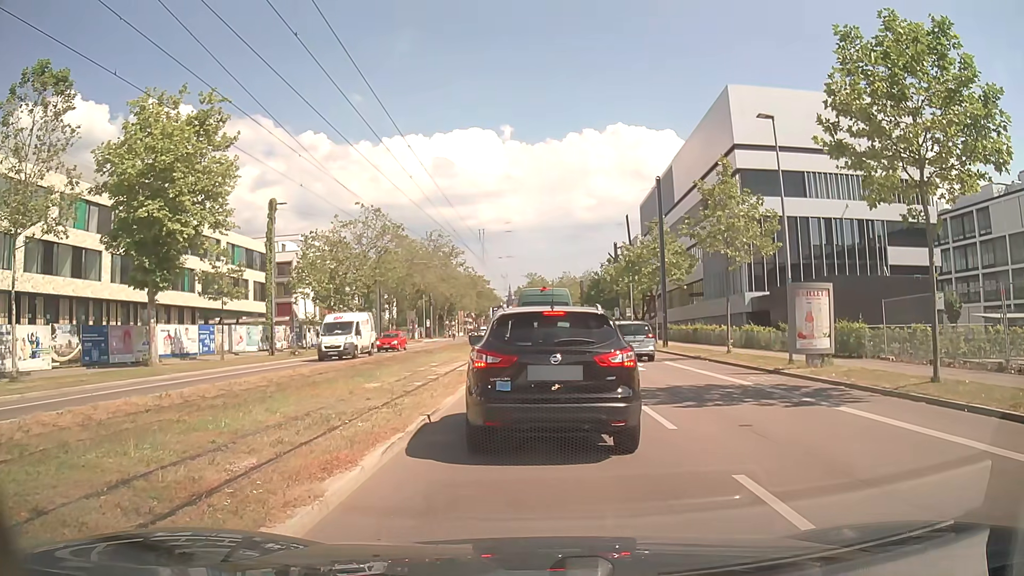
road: secondary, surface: asphalt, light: Day
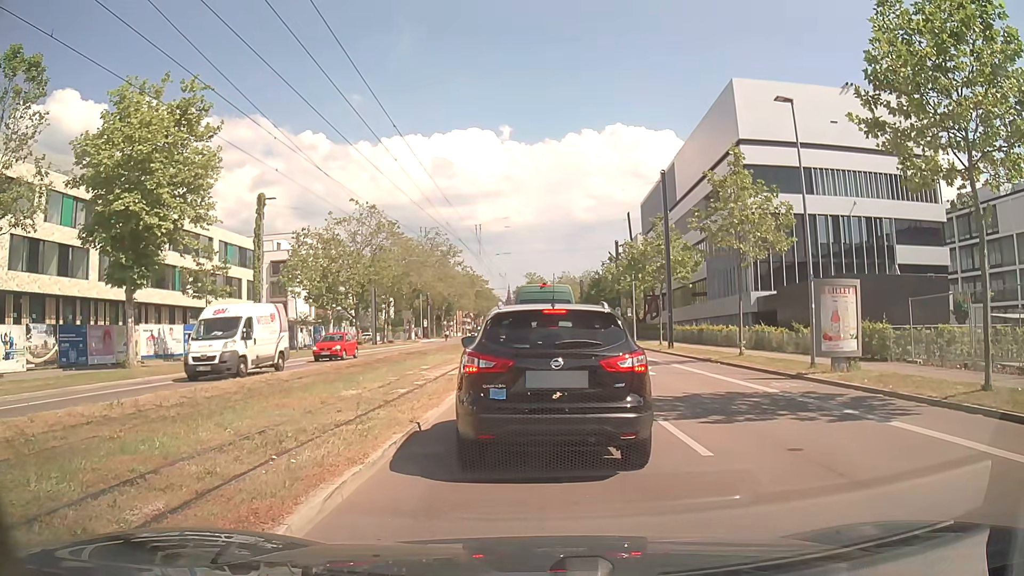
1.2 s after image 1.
(0.0, +1.8) m; 0°
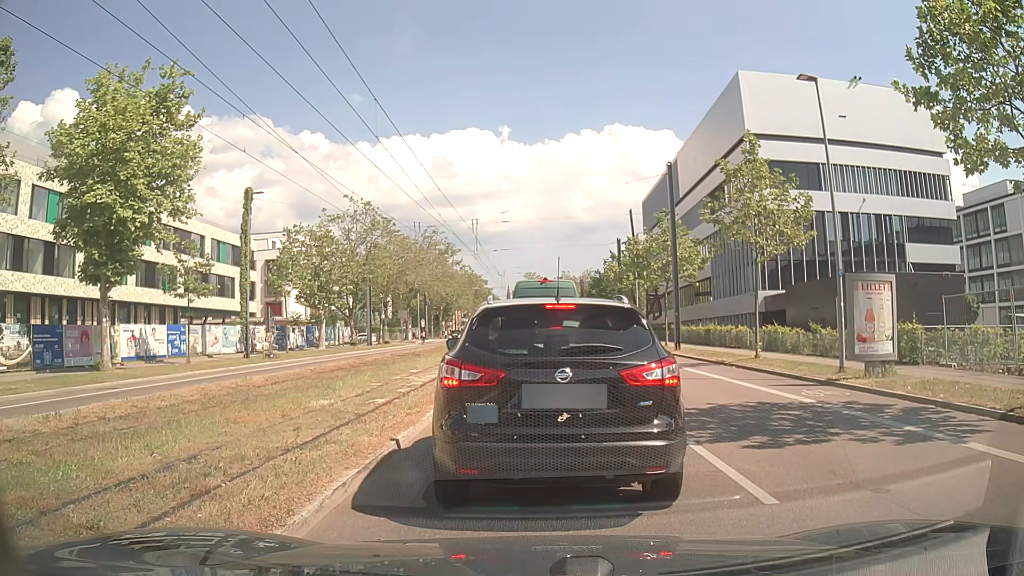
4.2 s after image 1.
(0.0, +1.9) m; 0°
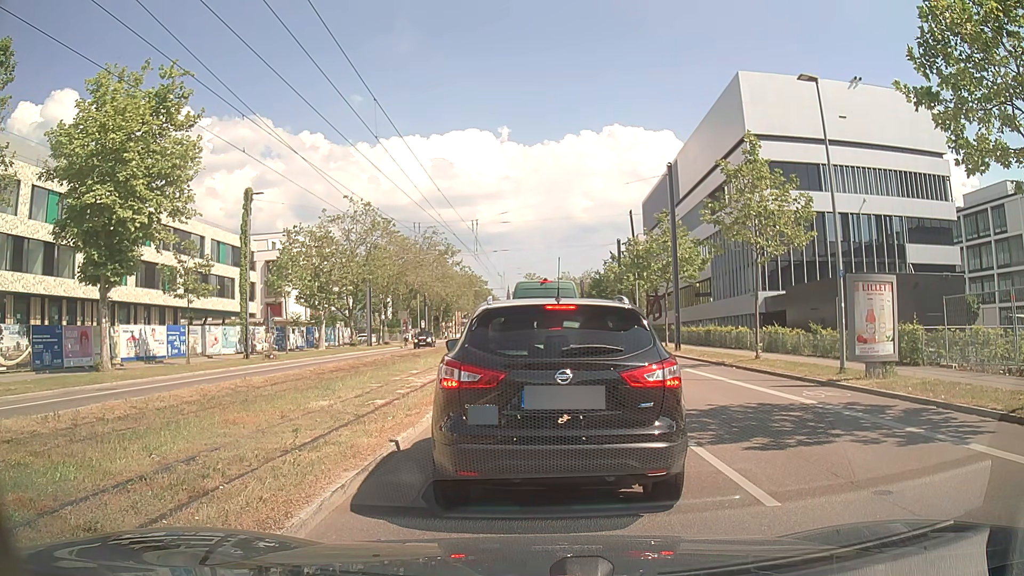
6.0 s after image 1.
(0.0, +0.1) m; 0°
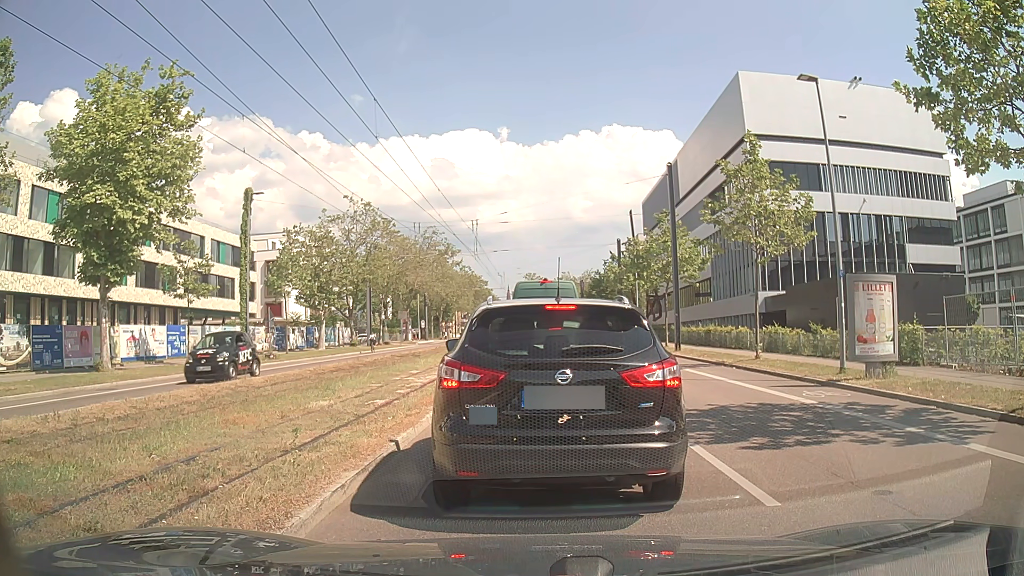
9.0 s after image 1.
(0.0, 0.0) m; 0°
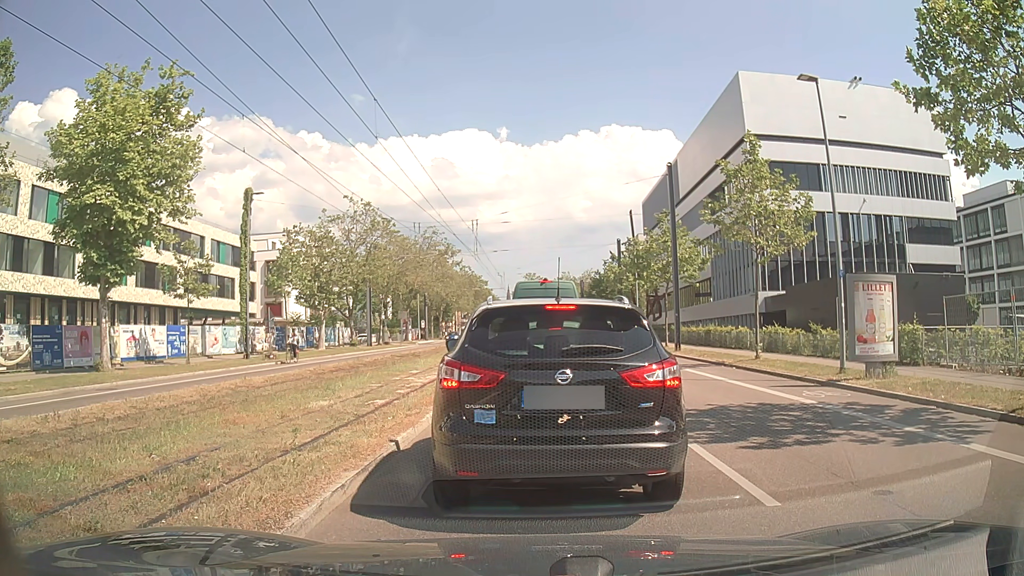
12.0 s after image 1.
(0.0, 0.0) m; 0°
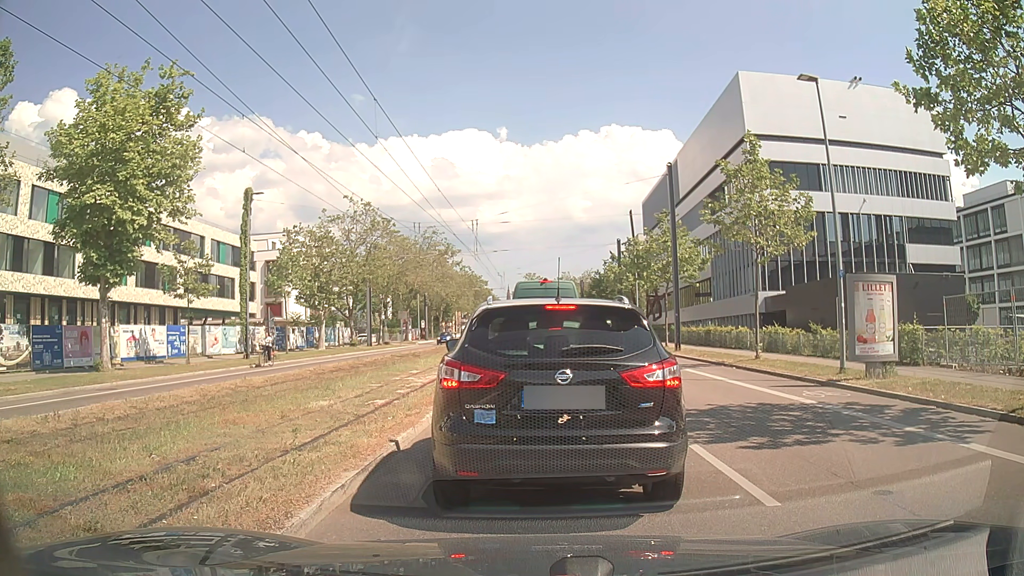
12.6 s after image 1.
(0.0, 0.0) m; 0°
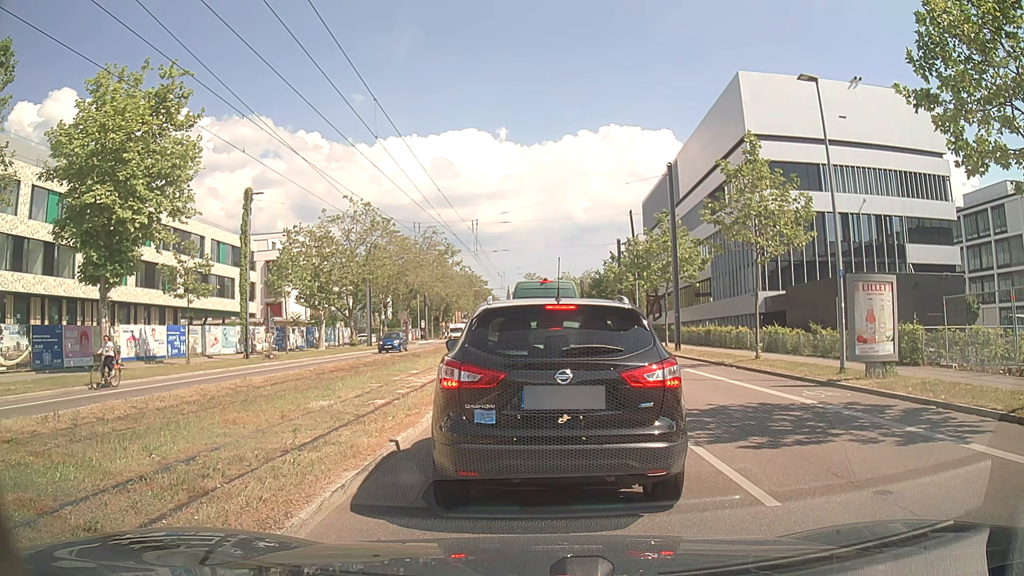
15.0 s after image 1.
(0.0, 0.0) m; 0°
